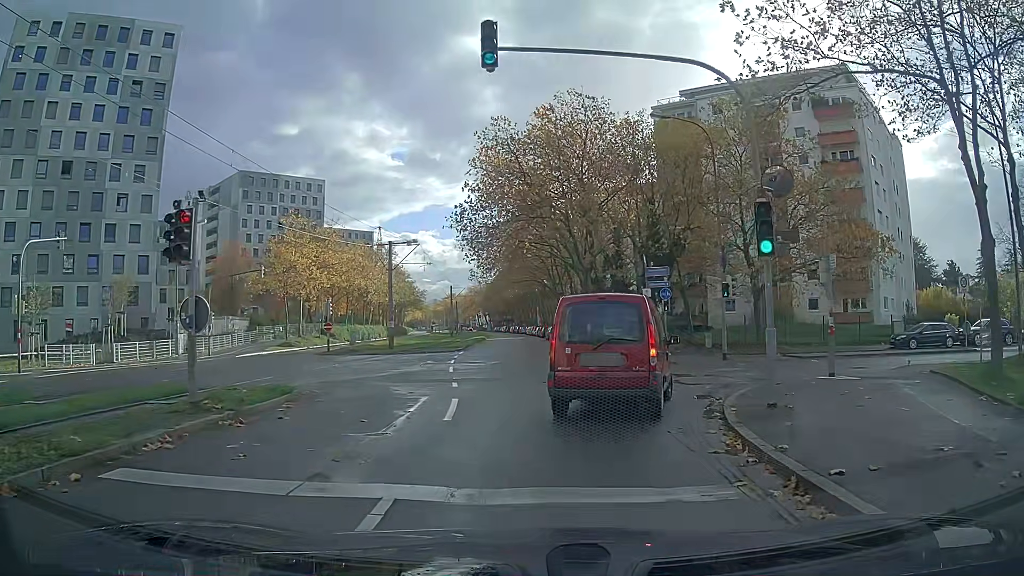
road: tertiary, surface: asphalt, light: Day
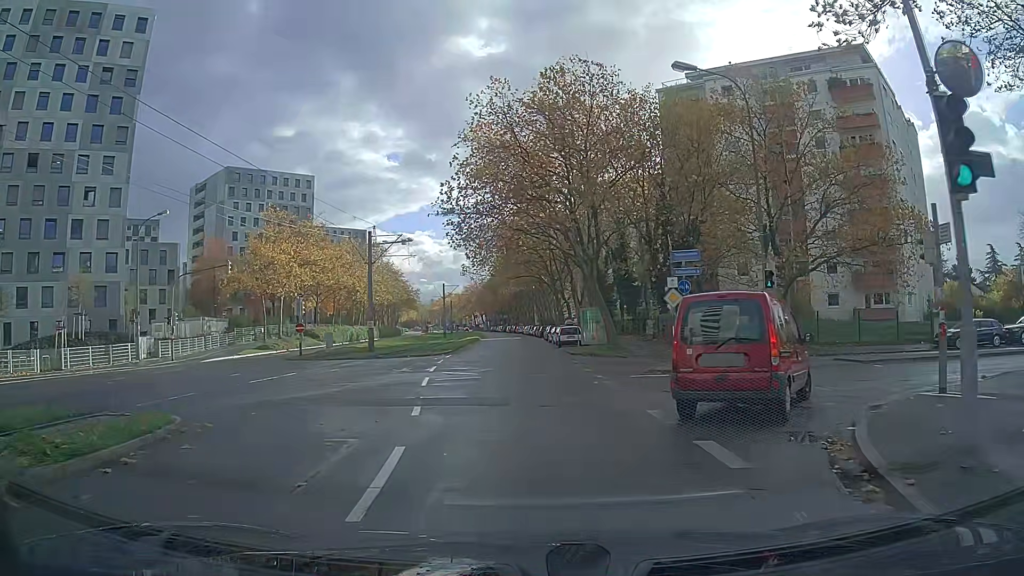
(-0.1, +5.2) m; -2°
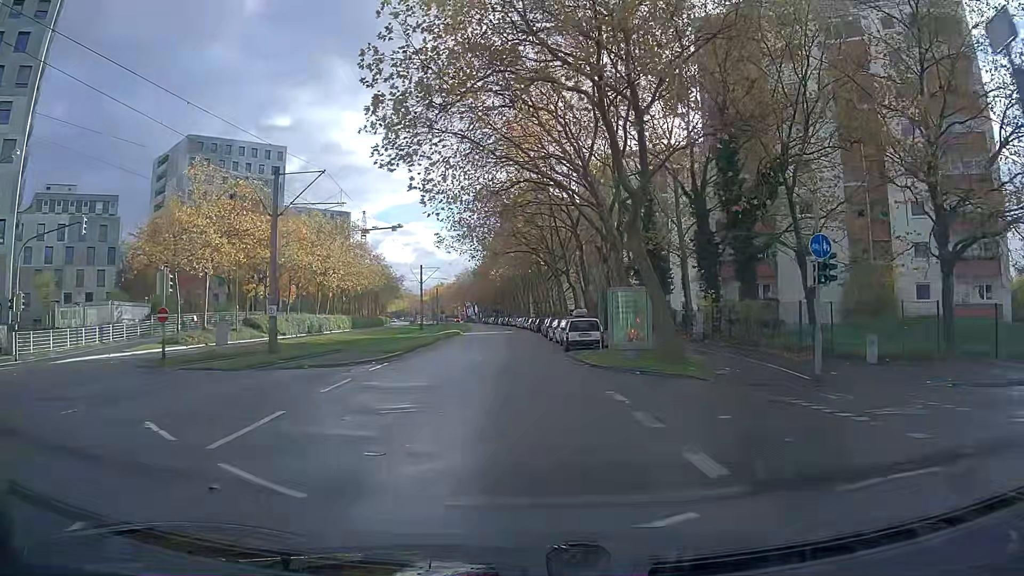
(+0.5, +15.7) m; +2°
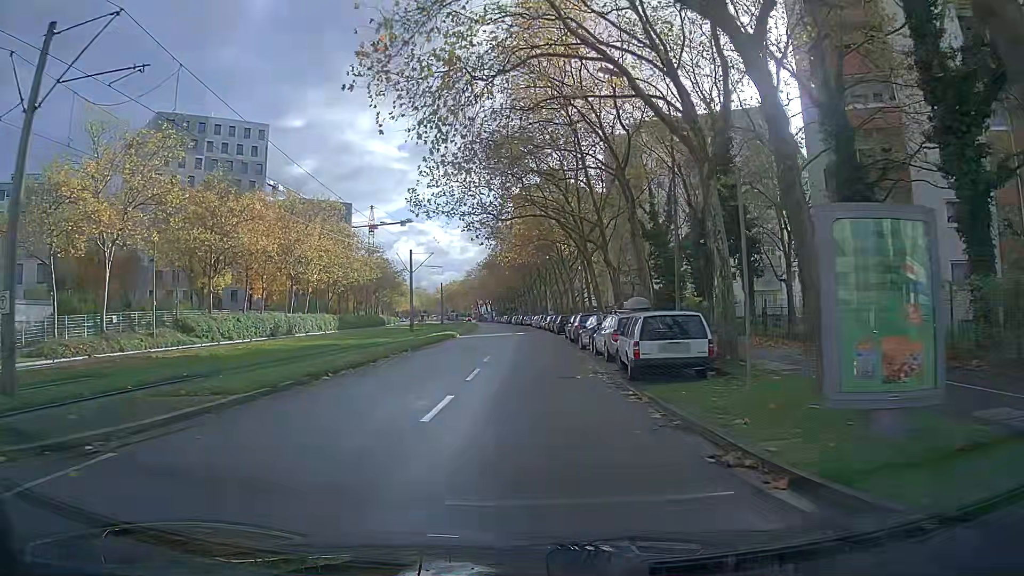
(-0.2, +15.9) m; -2°
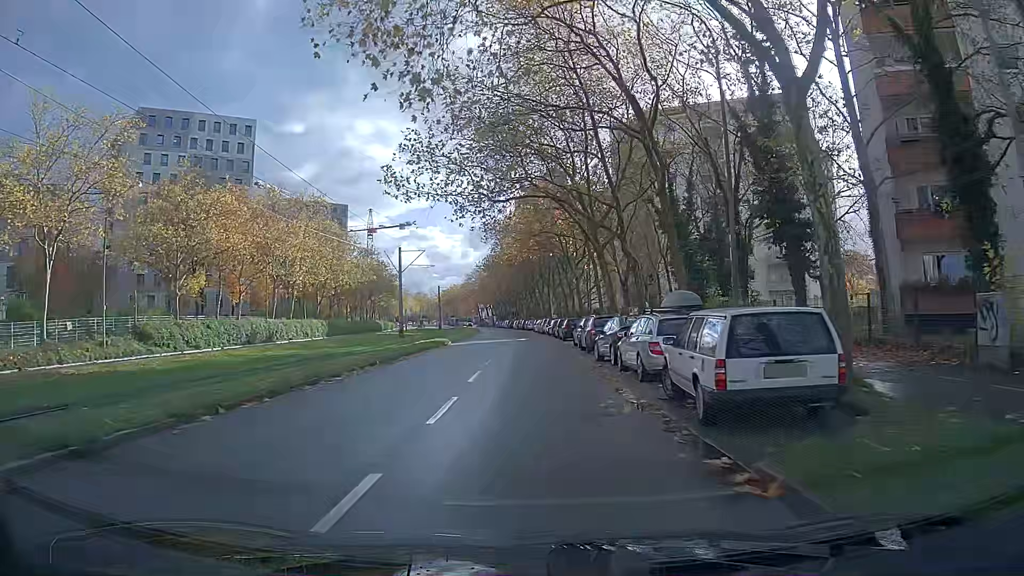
(-0.1, +5.9) m; -1°
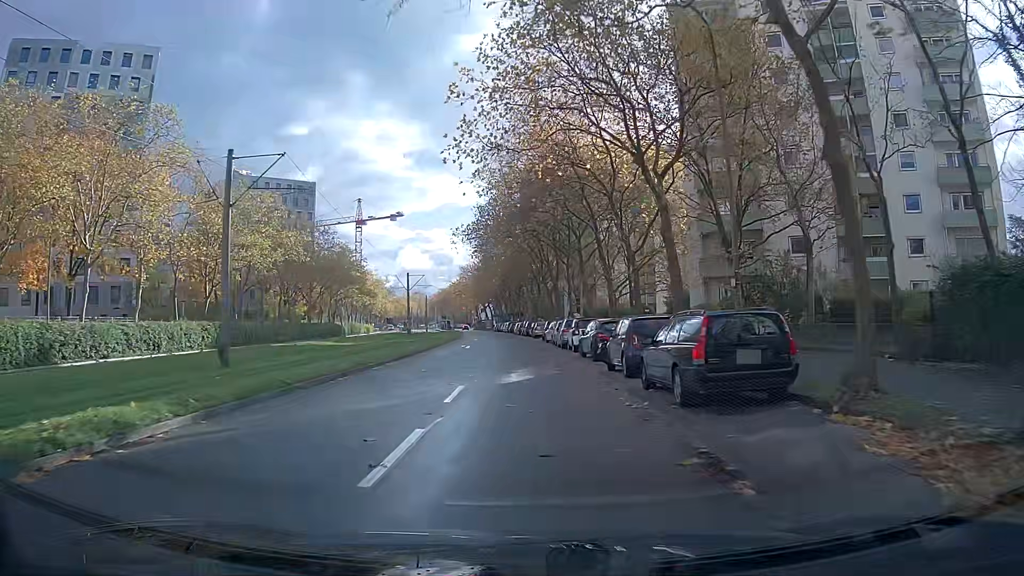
(+0.7, +33.0) m; +1°
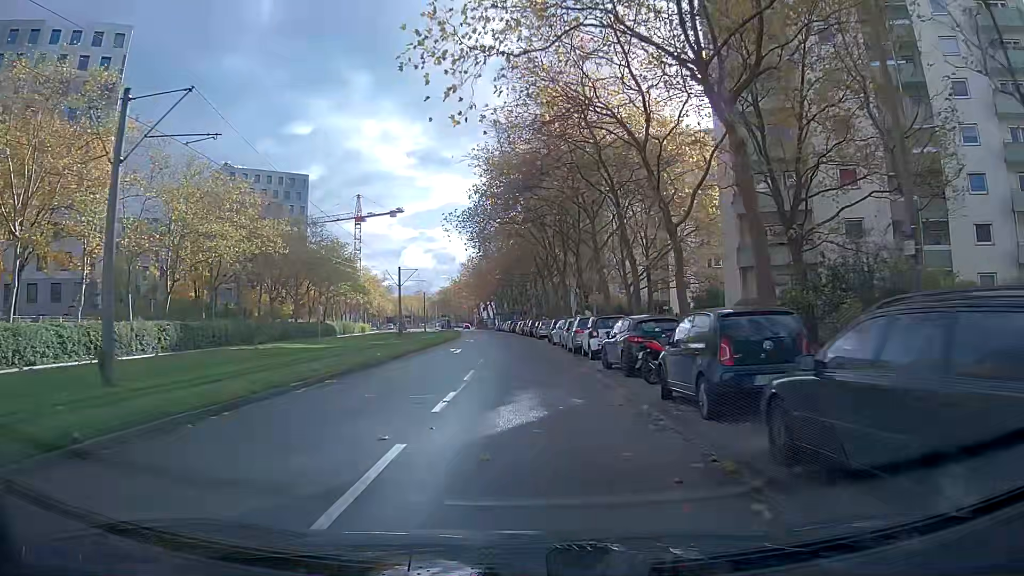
(0.0, +7.2) m; 0°
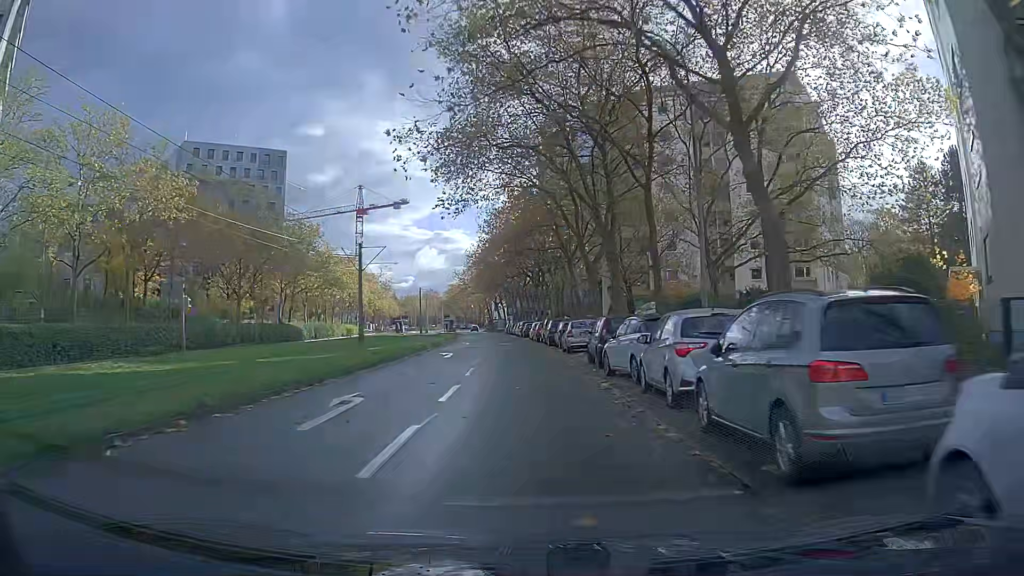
(-0.2, +22.1) m; -1°
(0, +10) (0, +20) (-1, +30) (-1, +40) (-2, +50) (-2, +60) (-3, +70) (-4, +80) (-5, +90) (-6, +100) m
